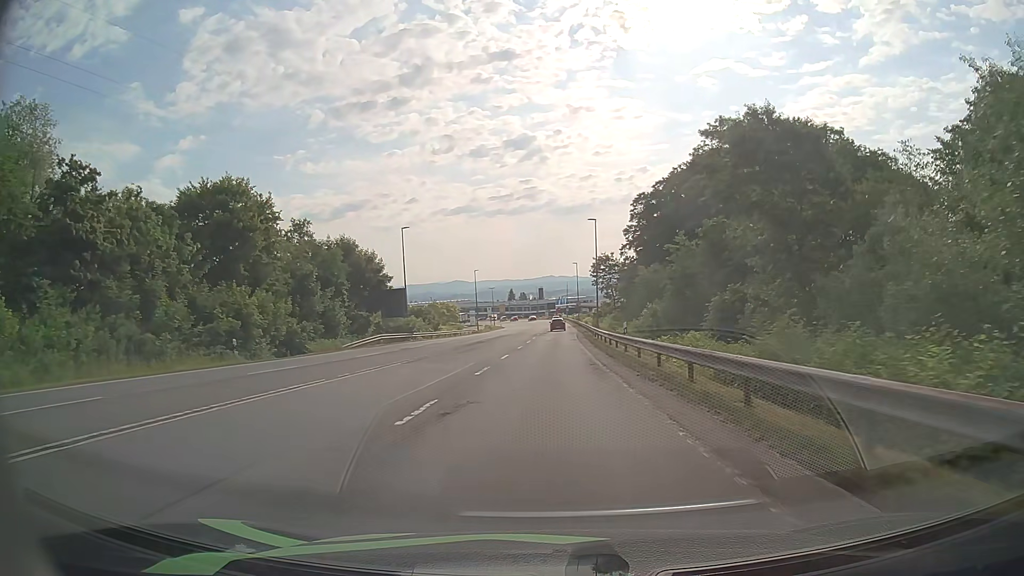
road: secondary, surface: asphalt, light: Day
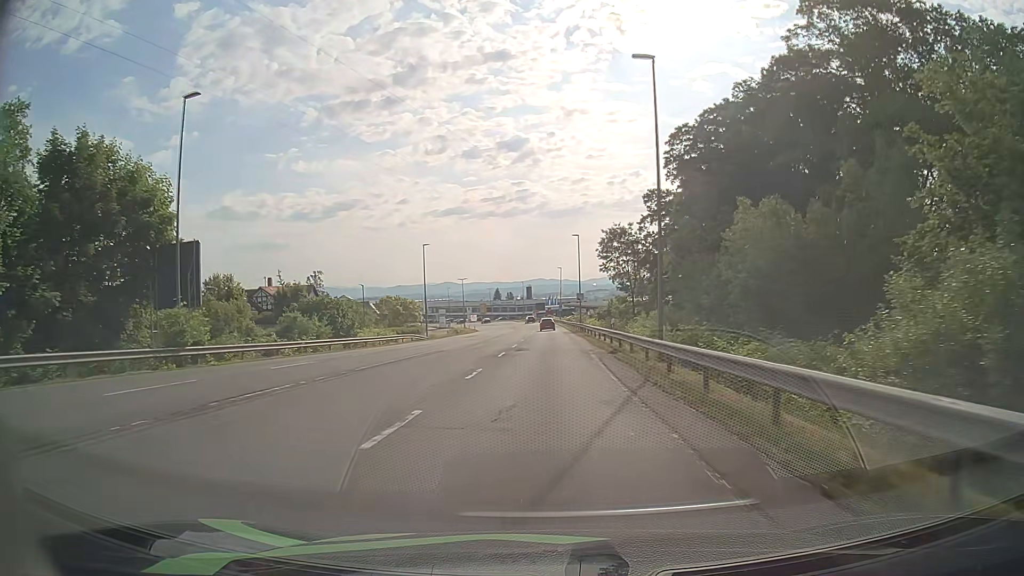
(+0.4, +38.0) m; +1°
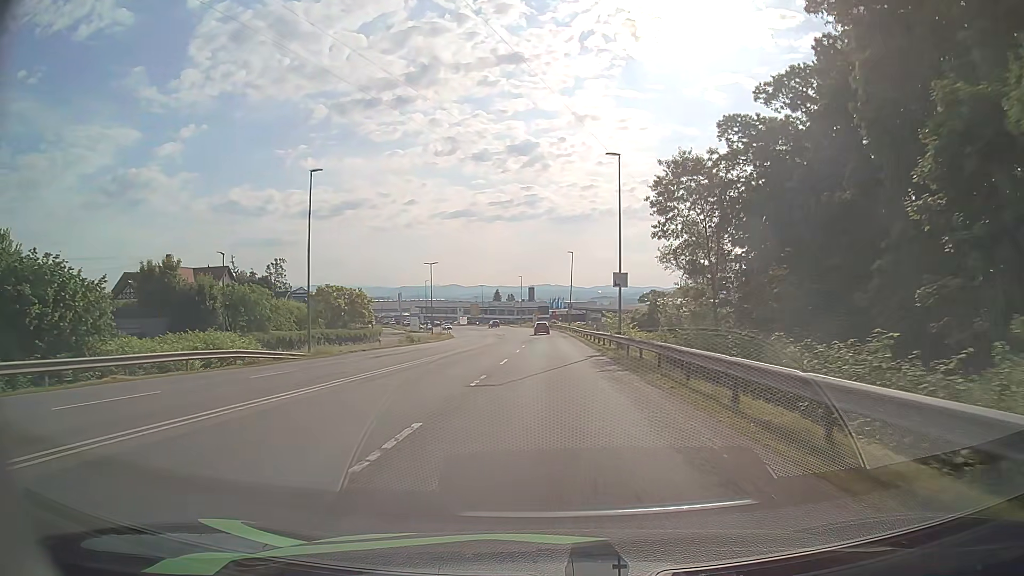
(0.0, +37.2) m; 0°
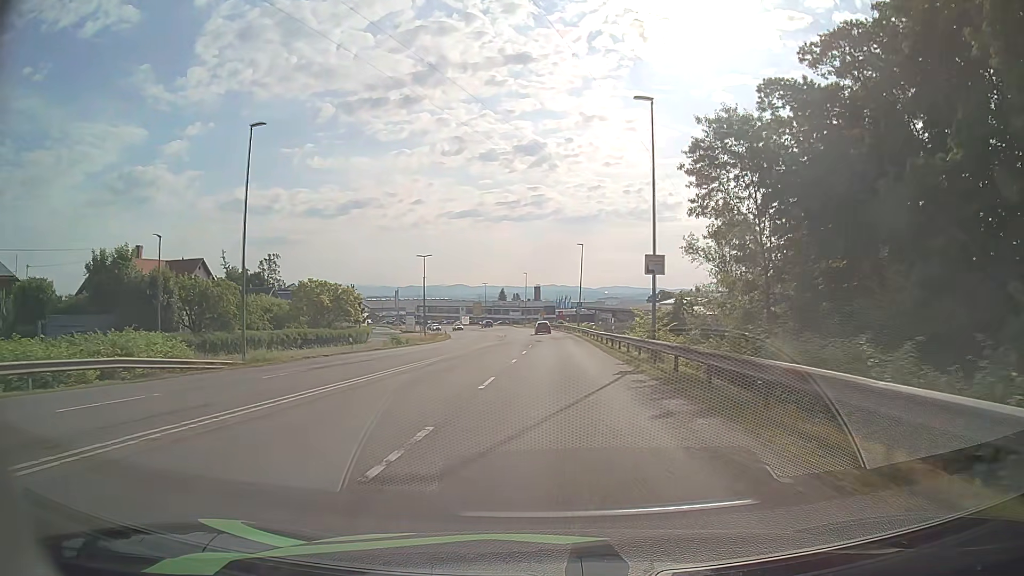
(0.0, +9.1) m; 0°
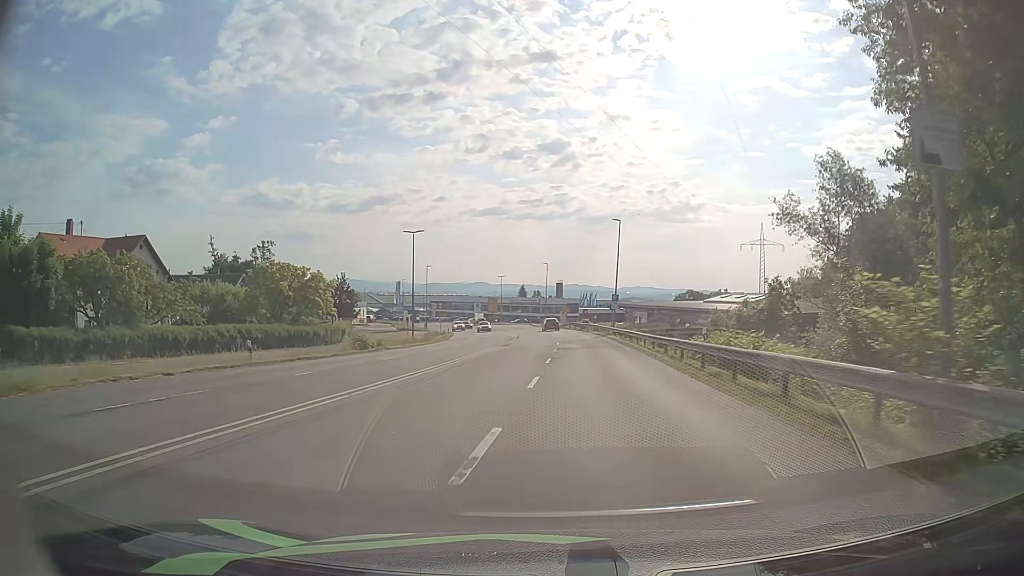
(-0.3, +18.0) m; -2°
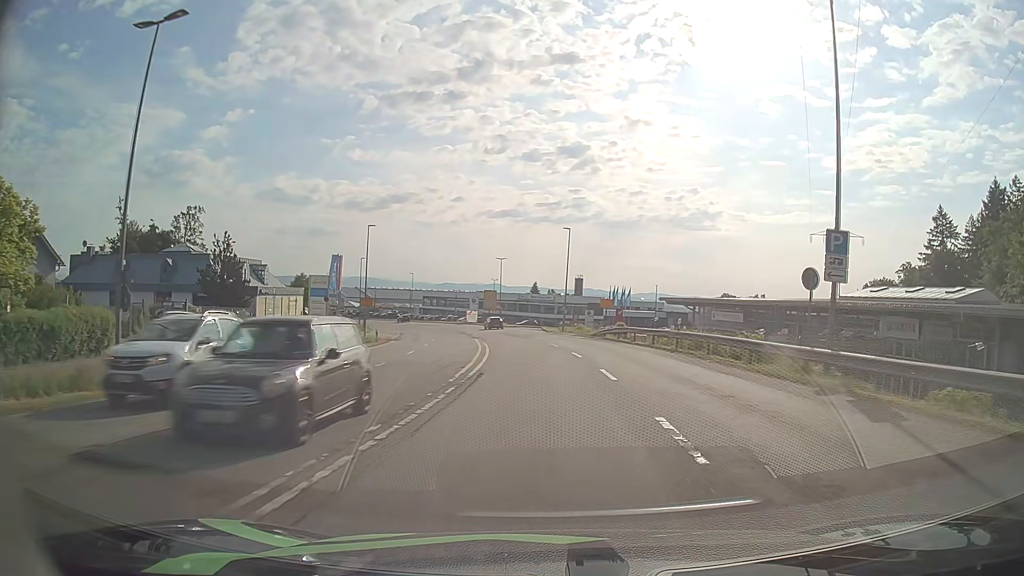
(-0.7, +43.8) m; -1°
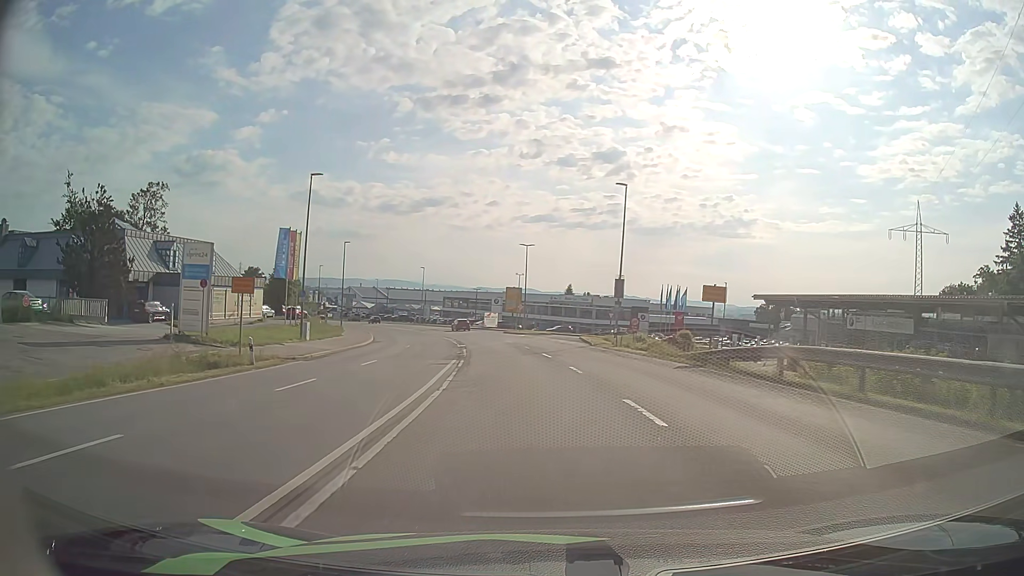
(-0.5, +24.1) m; -3°
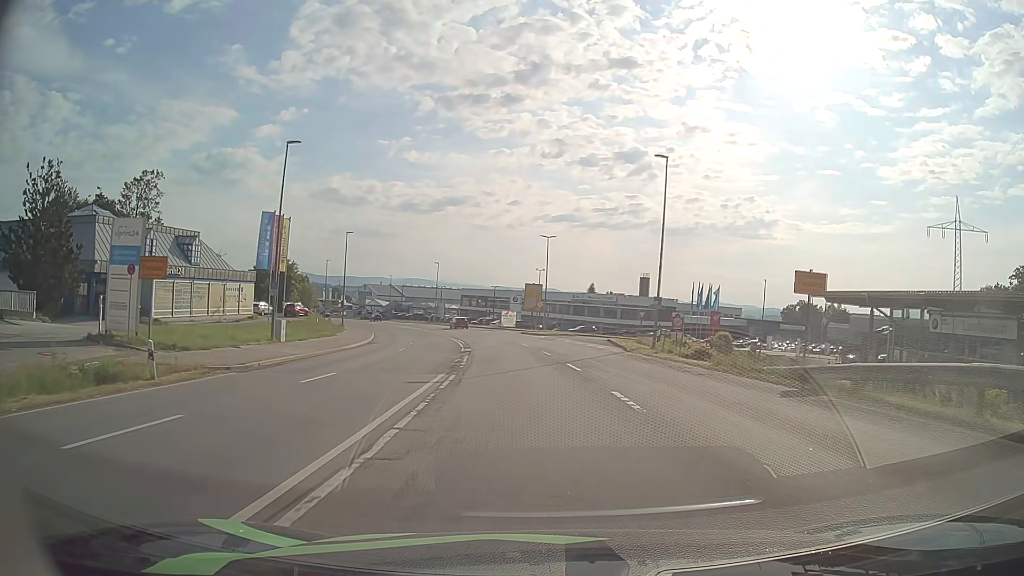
(-0.1, +7.5) m; -2°
(0, +10) (-1, +20) (-2, +30) (-3, +40) (-4, +50) (-6, +60) (-9, +69) (-12, +79) (-15, +88) (-19, +97) m
